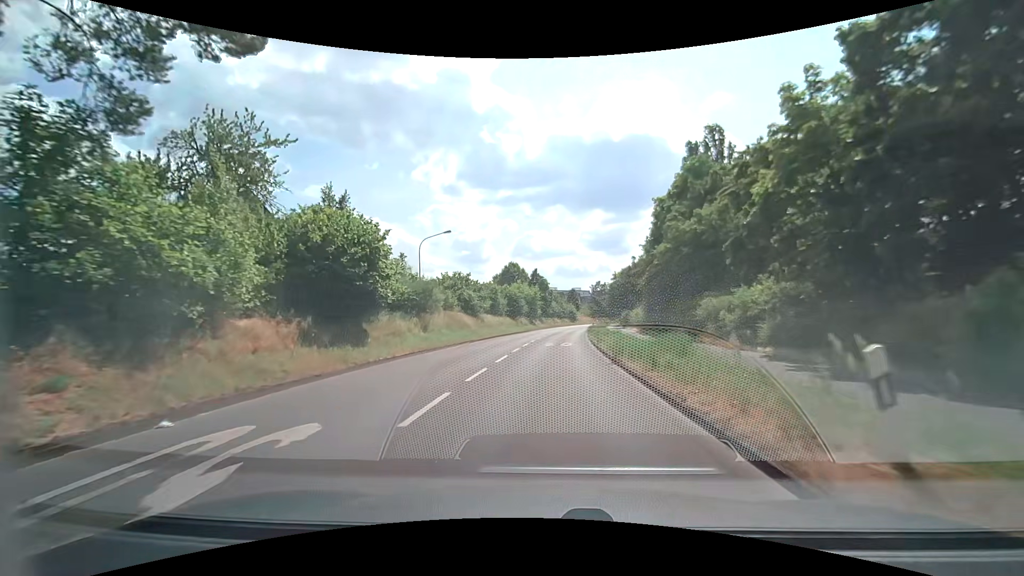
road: secondary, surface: asphalt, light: Day
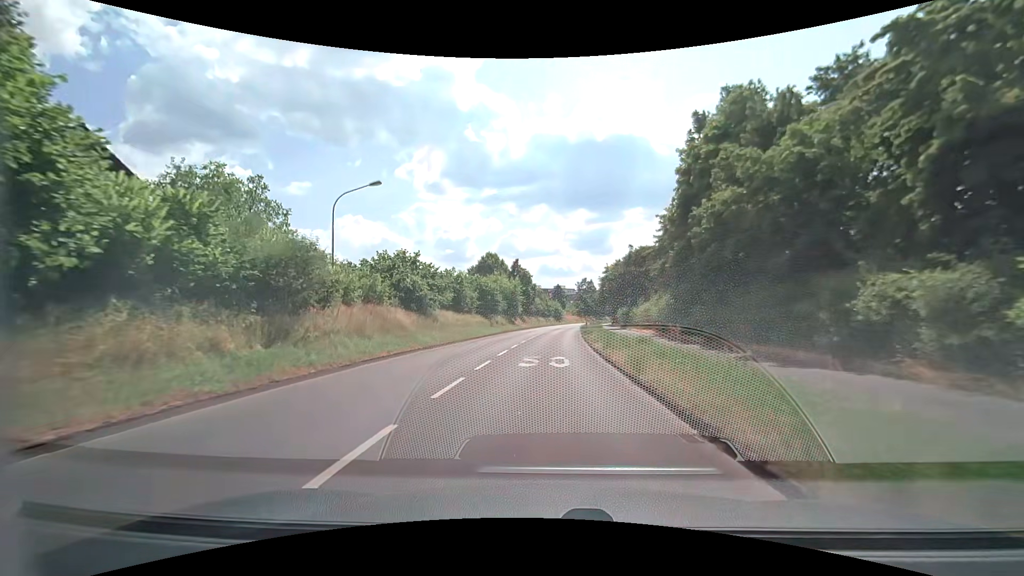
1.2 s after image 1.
(+0.3, +13.1) m; +3°
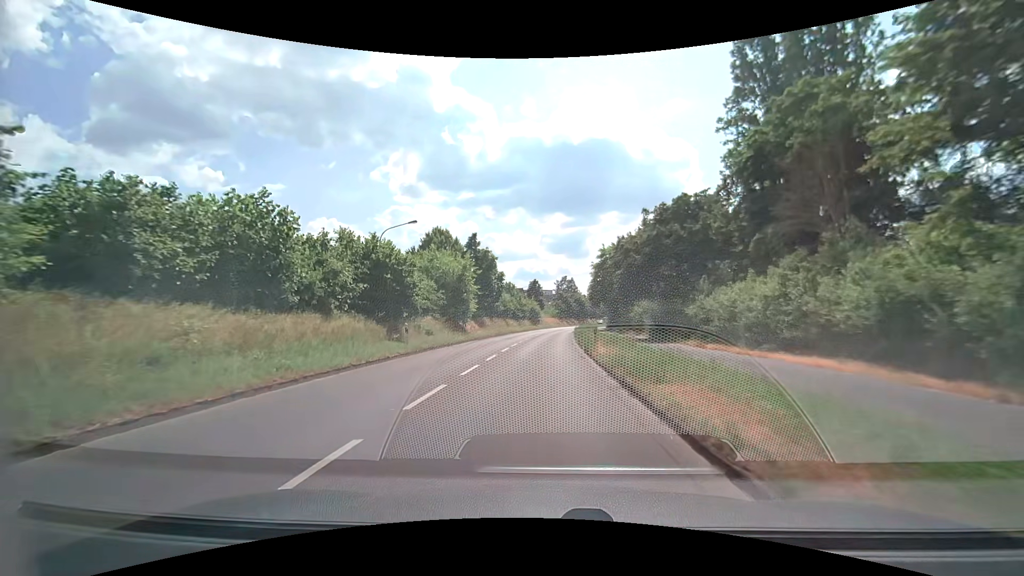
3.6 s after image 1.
(+0.5, +26.2) m; +2°
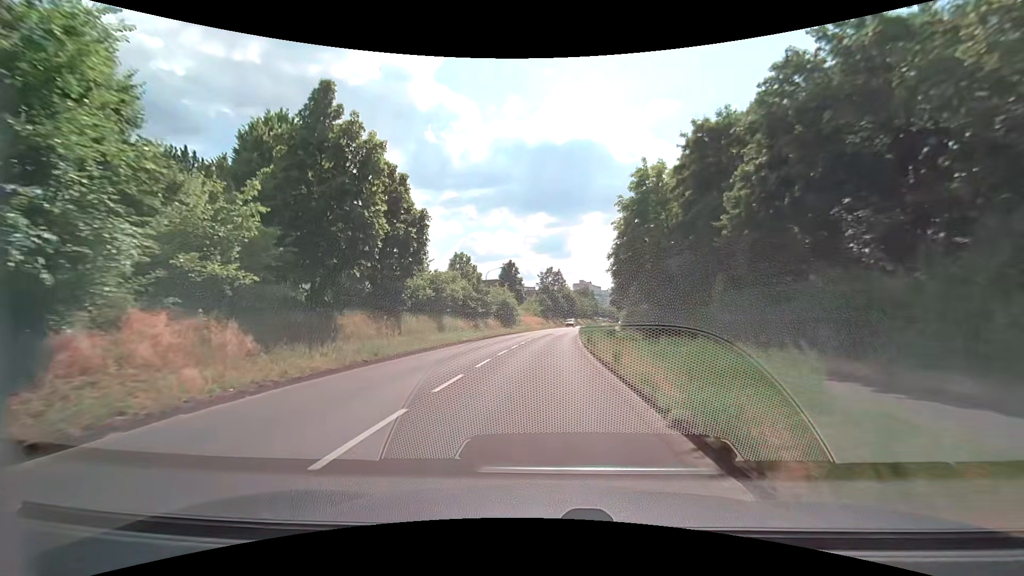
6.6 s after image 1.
(+0.6, +34.2) m; +2°
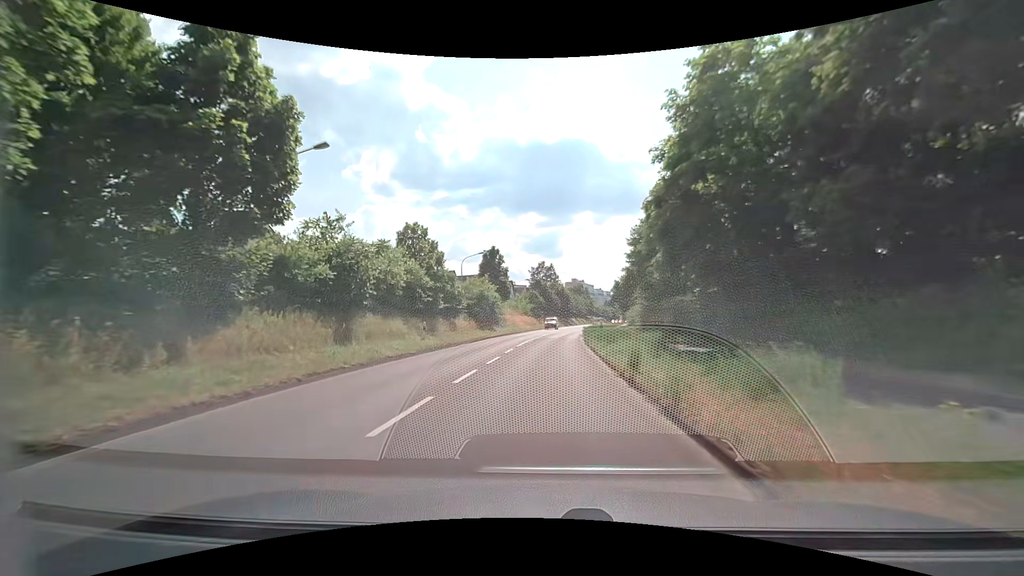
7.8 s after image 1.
(+0.1, +14.1) m; +1°
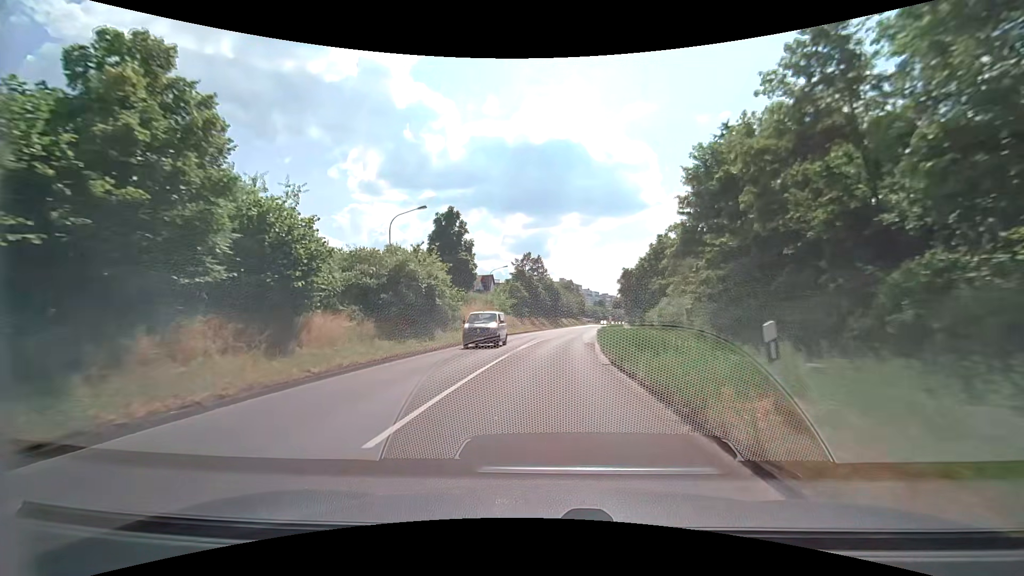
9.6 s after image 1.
(0.0, +21.7) m; +1°
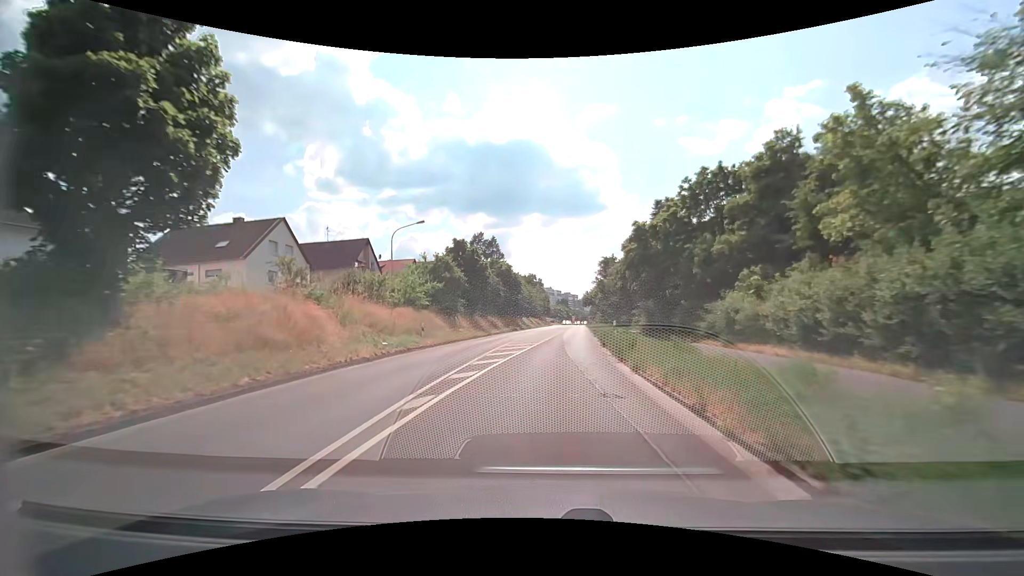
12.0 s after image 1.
(+1.1, +29.8) m; +5°
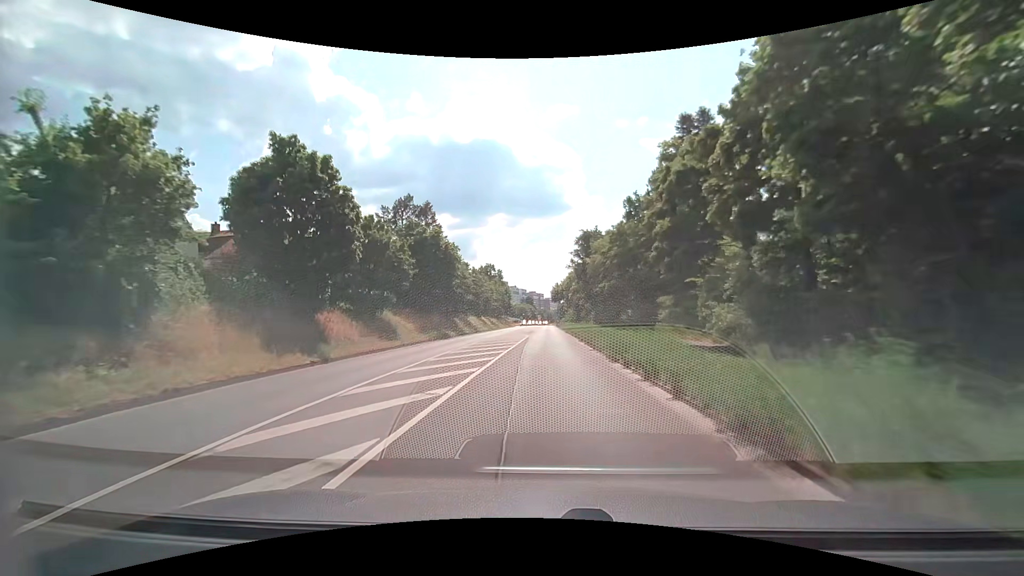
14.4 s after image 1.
(+1.3, +30.5) m; +4°
(0, +10) (0, +20) (0, +30) (0, +40) (0, +50) (0, +60) (0, +70) (+1, +80) (+1, +90) (+1, +100) m
